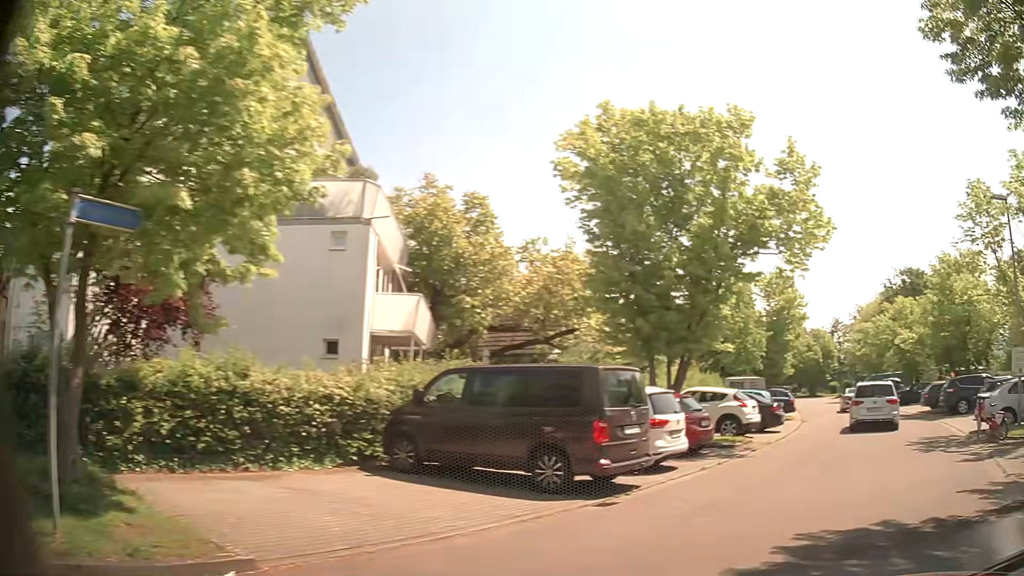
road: residential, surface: asphalt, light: Day
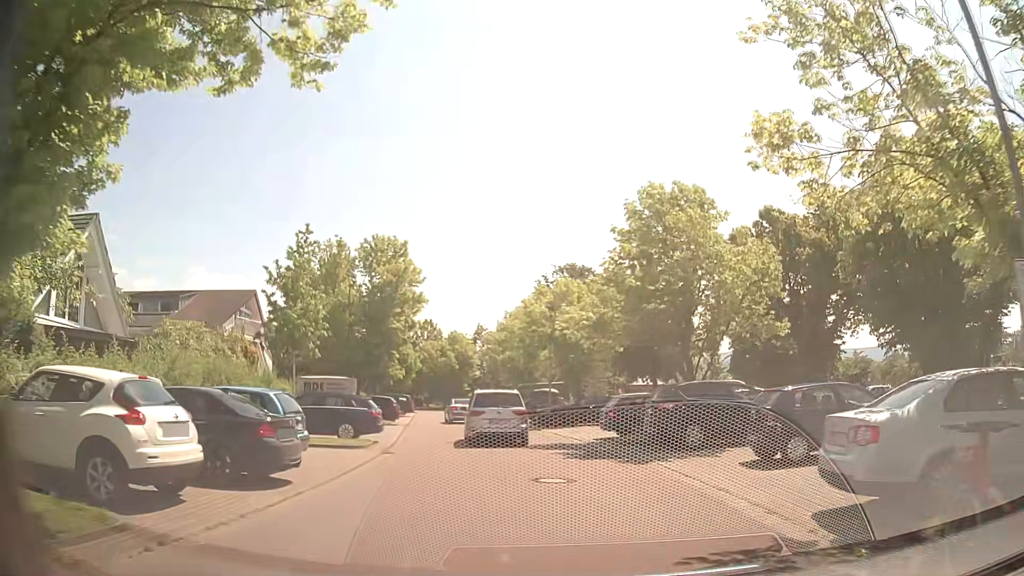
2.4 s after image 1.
(+5.2, +13.1) m; +27°
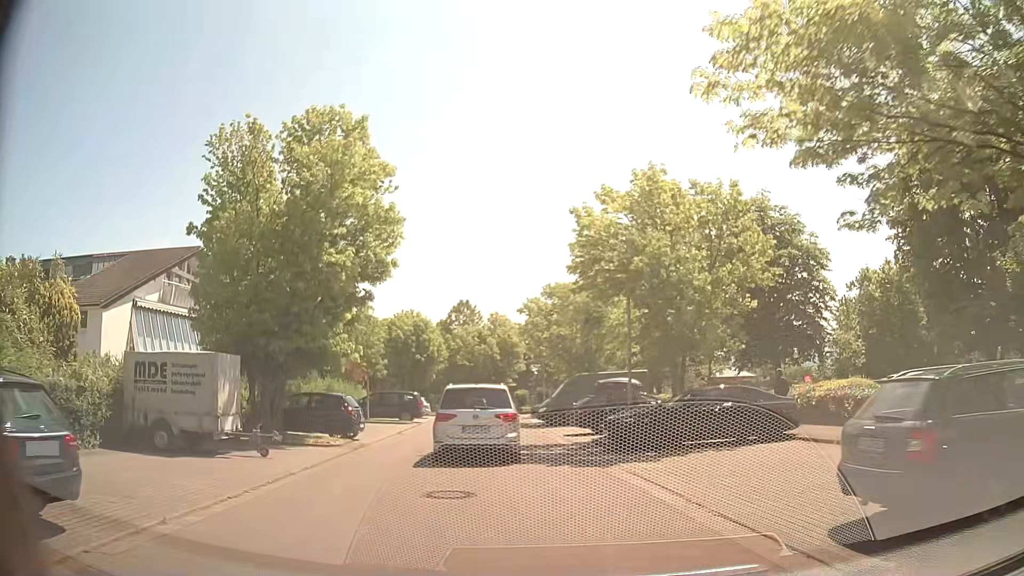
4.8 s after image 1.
(-0.7, +16.5) m; -6°
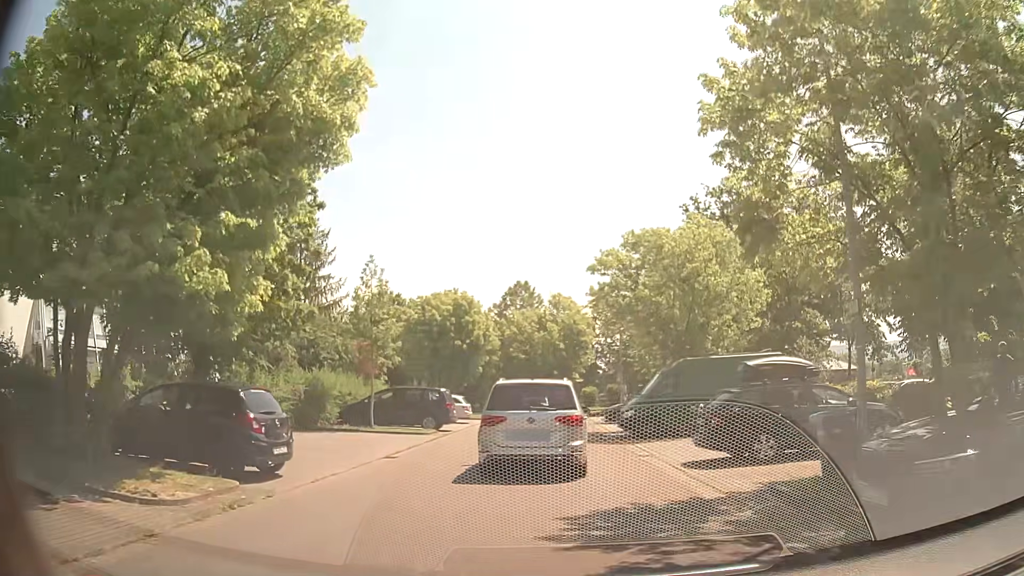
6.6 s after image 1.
(-0.6, +11.1) m; -6°
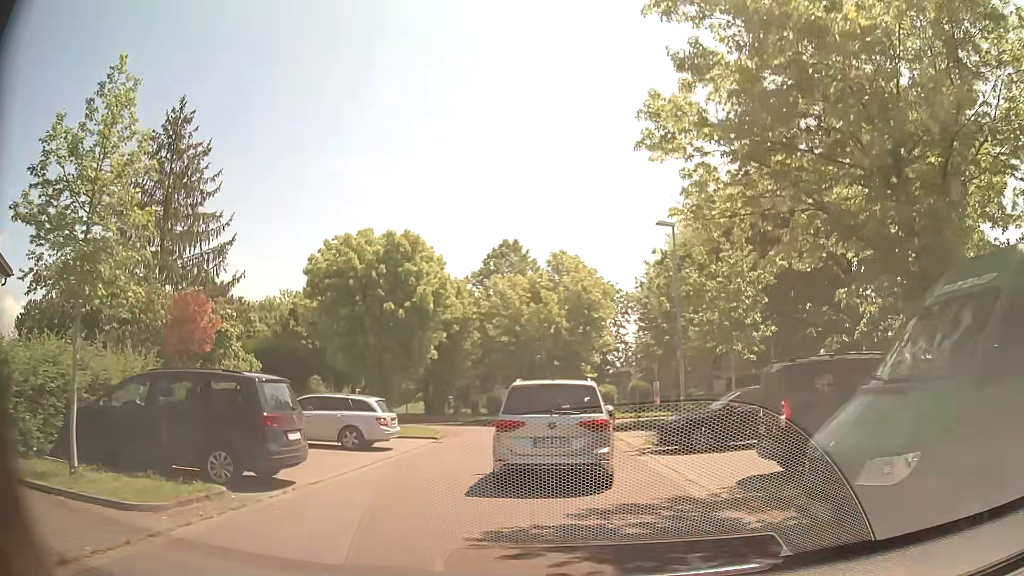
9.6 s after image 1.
(+0.3, +16.8) m; 0°
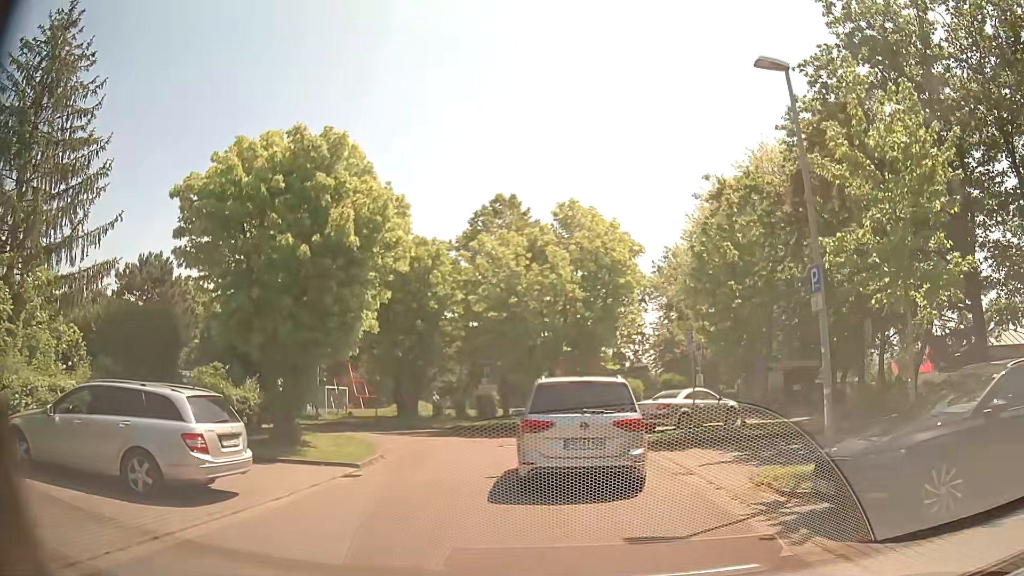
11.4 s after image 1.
(0.0, +9.8) m; -1°
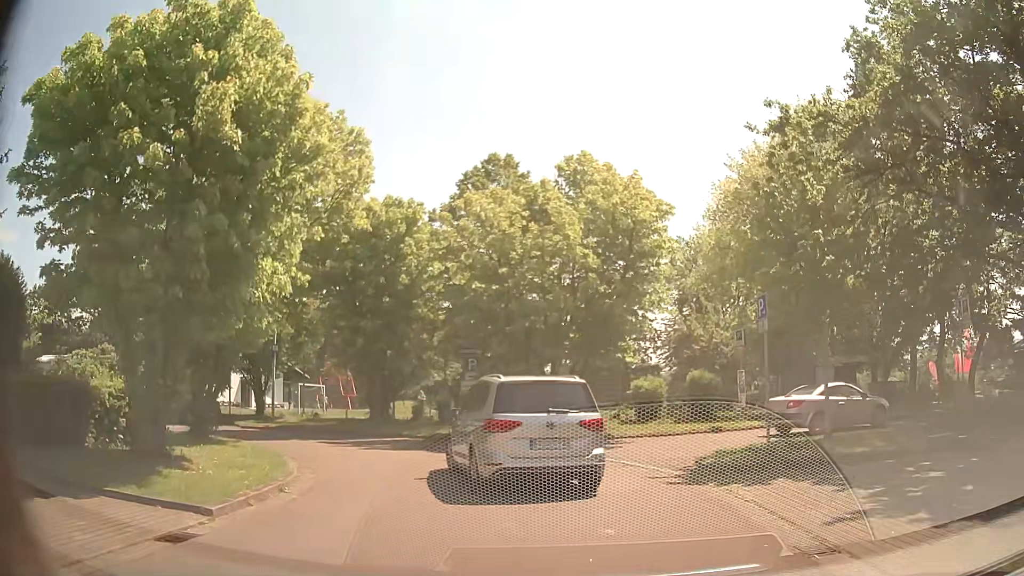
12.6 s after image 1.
(+0.1, +6.0) m; +1°
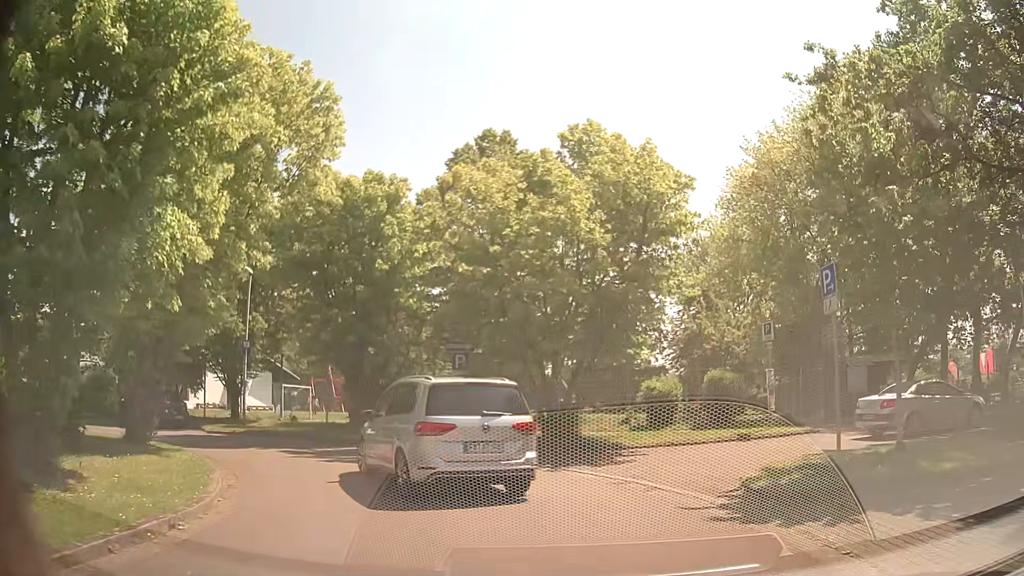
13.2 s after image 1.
(0.0, +3.0) m; +1°
